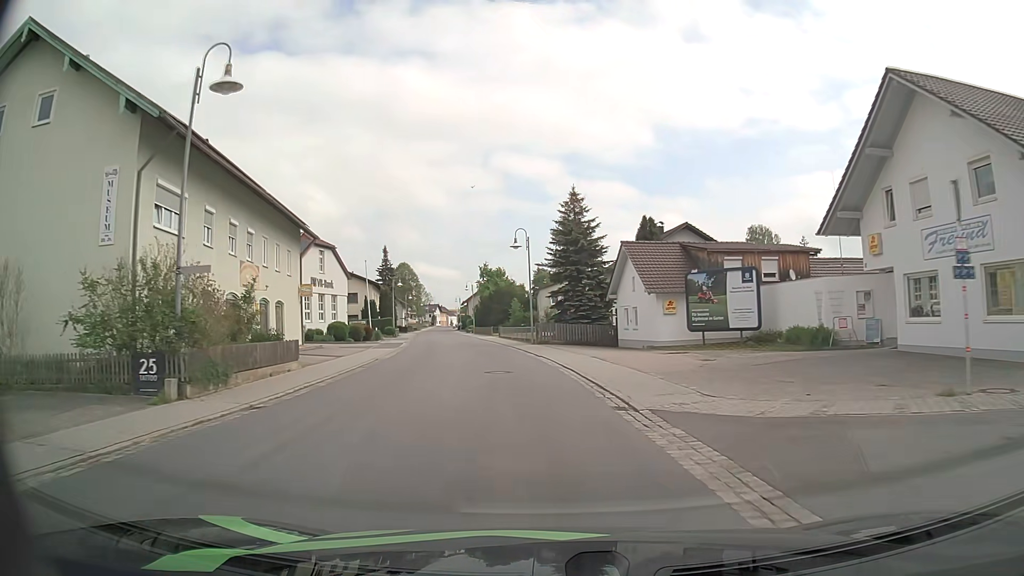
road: secondary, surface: asphalt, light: Day
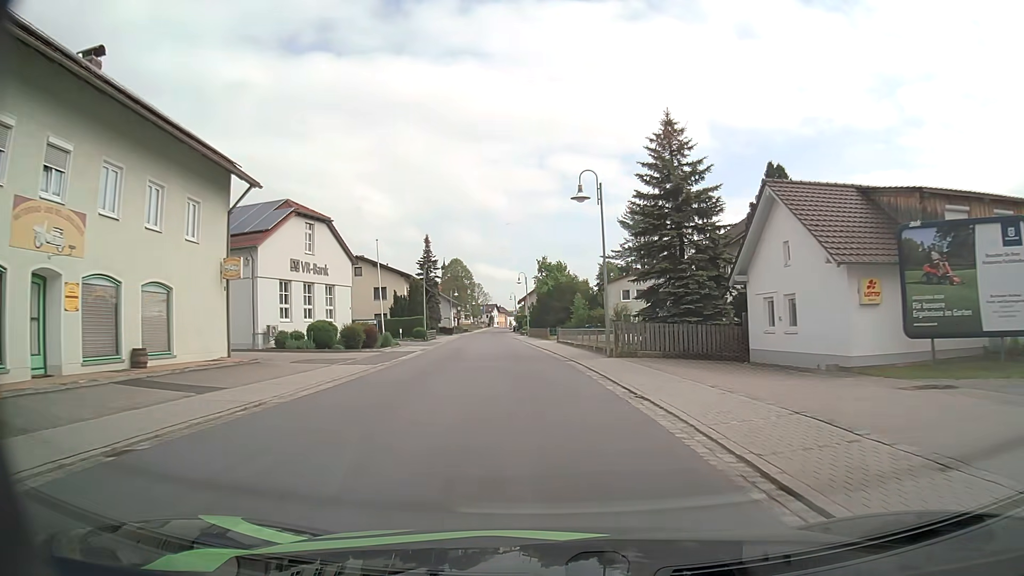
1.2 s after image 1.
(-0.8, +15.8) m; -5°
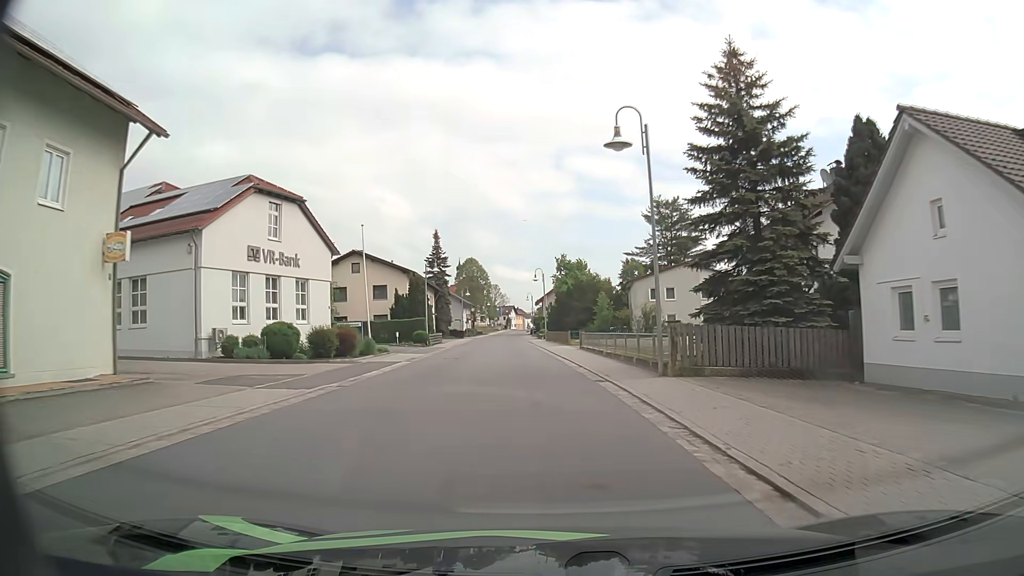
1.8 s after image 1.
(-0.1, +8.0) m; -2°
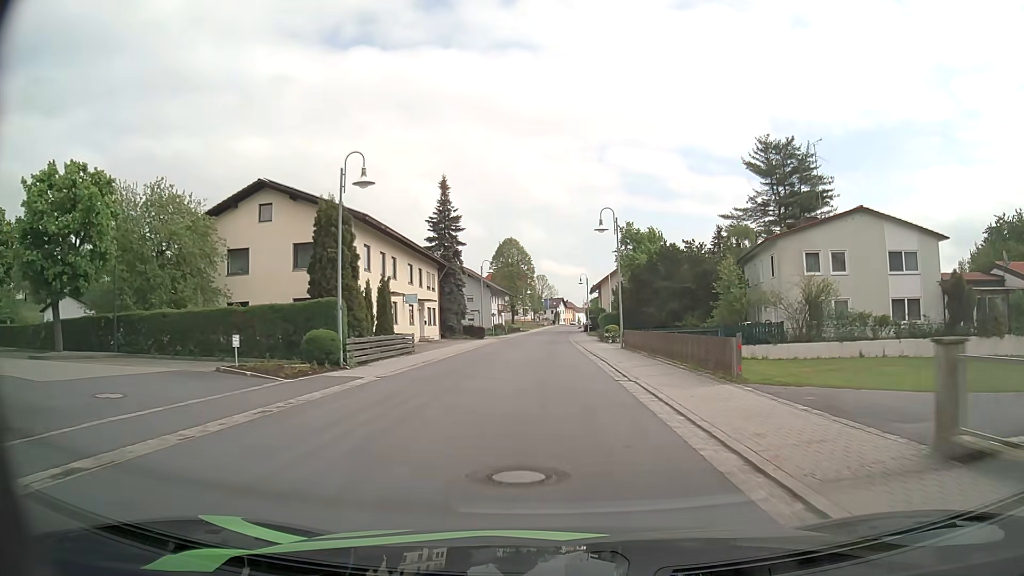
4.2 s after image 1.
(-1.3, +32.0) m; -4°
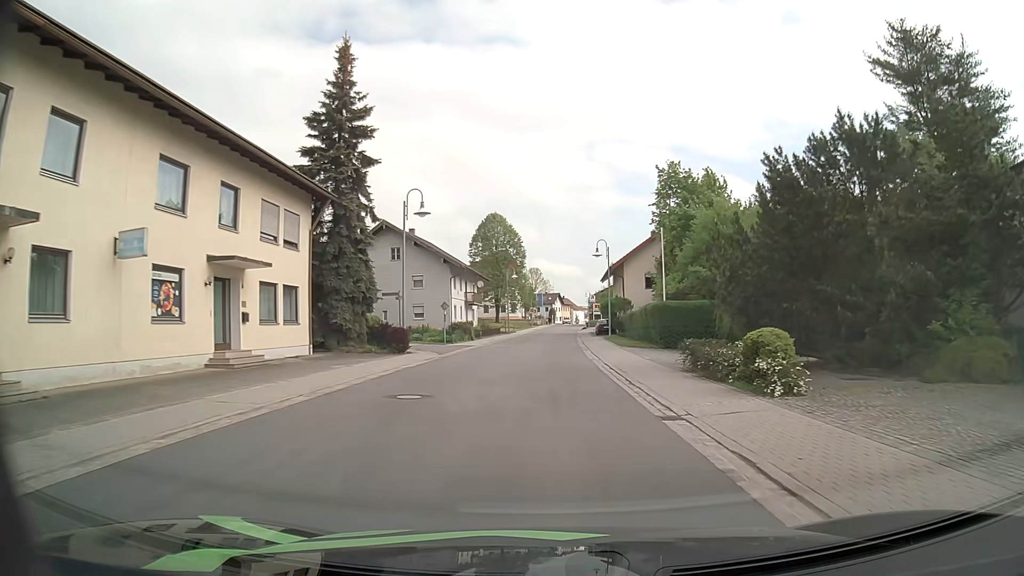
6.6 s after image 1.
(0.0, +31.7) m; +1°
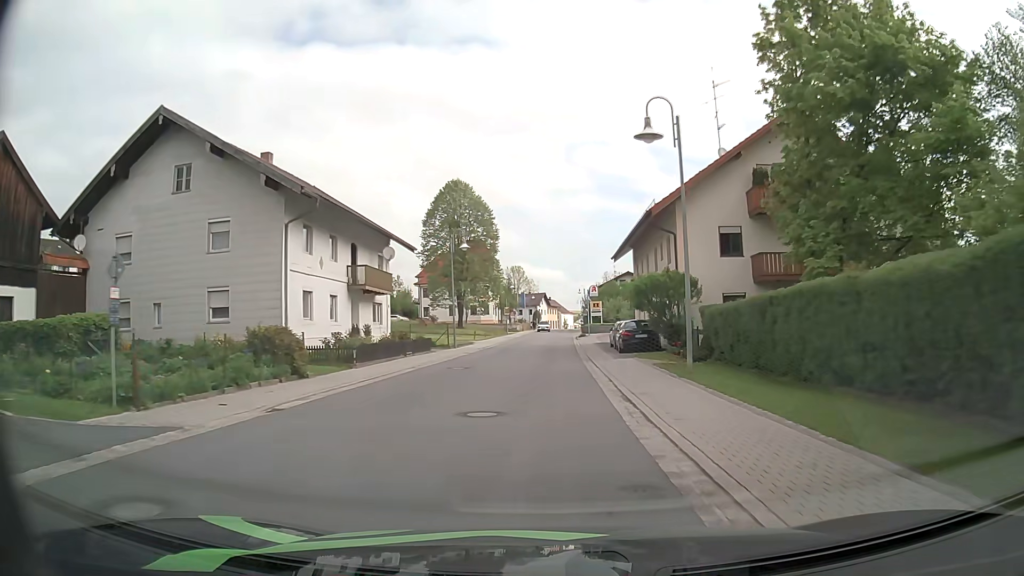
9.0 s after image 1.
(+0.5, +31.0) m; +2°
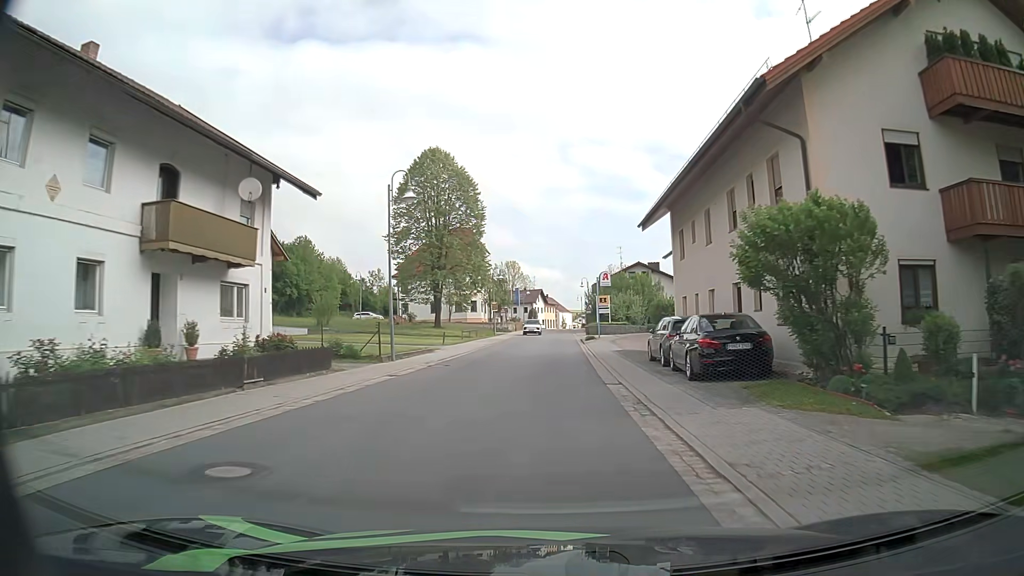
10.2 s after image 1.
(-0.1, +15.5) m; 0°
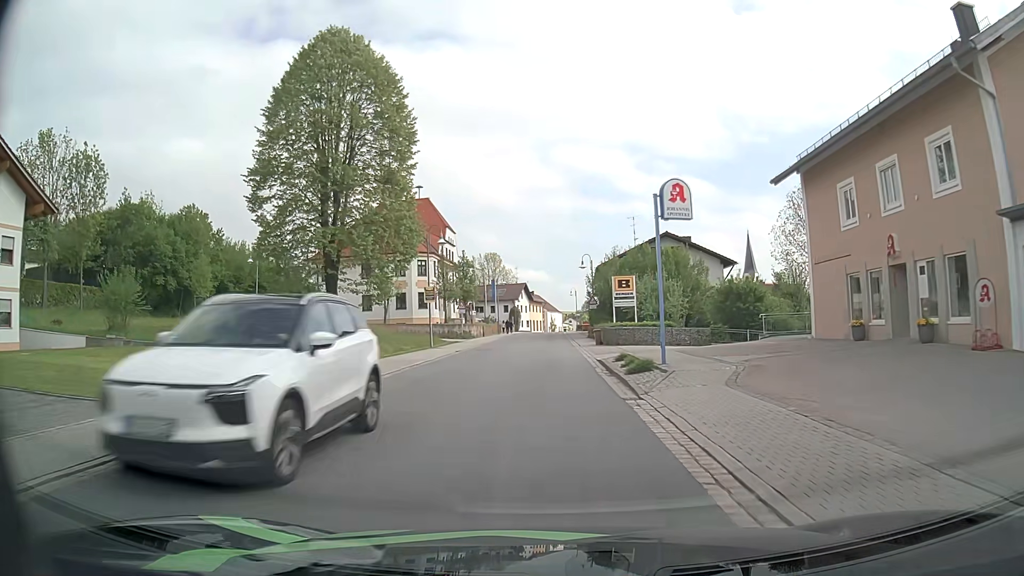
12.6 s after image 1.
(+0.3, +31.1) m; +1°
(0, +10) (0, +20) (0, +30) (0, +40) (0, +50) (0, +60) (0, +70) (0, +80) (+1, +90) (+1, +100) m
